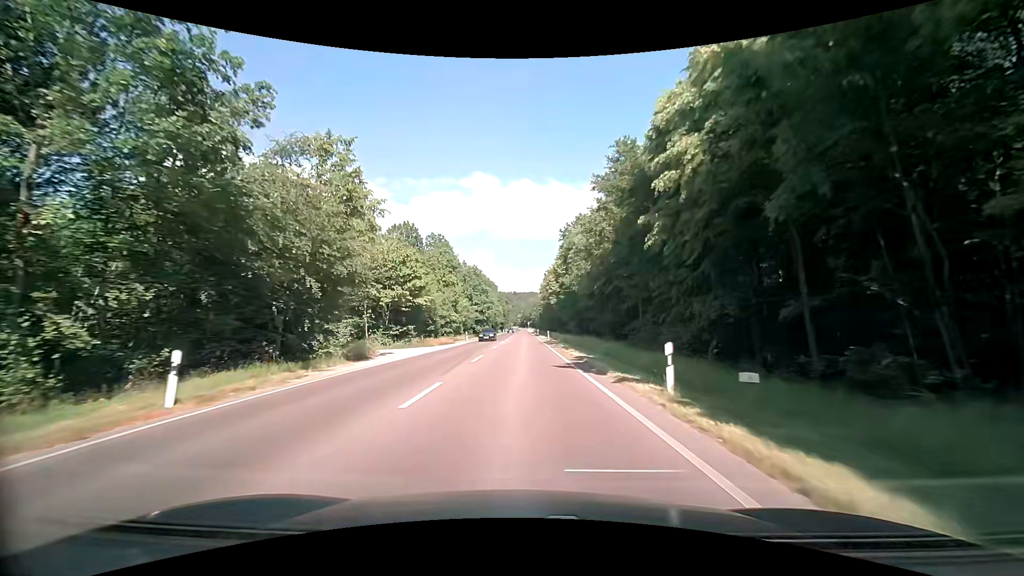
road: secondary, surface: asphalt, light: Day
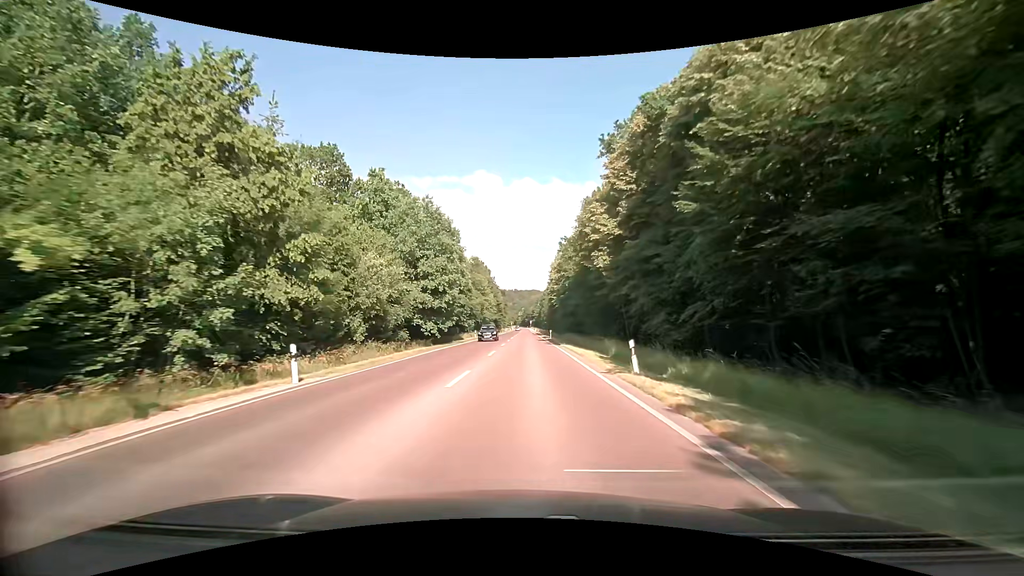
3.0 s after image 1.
(-0.5, +45.1) m; -1°
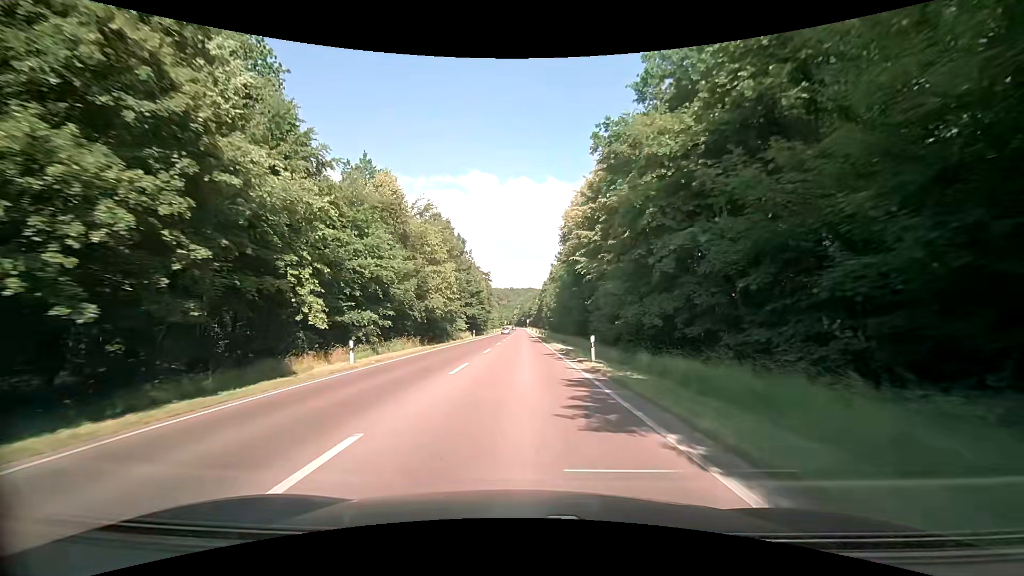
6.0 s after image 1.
(+0.7, +44.7) m; +1°
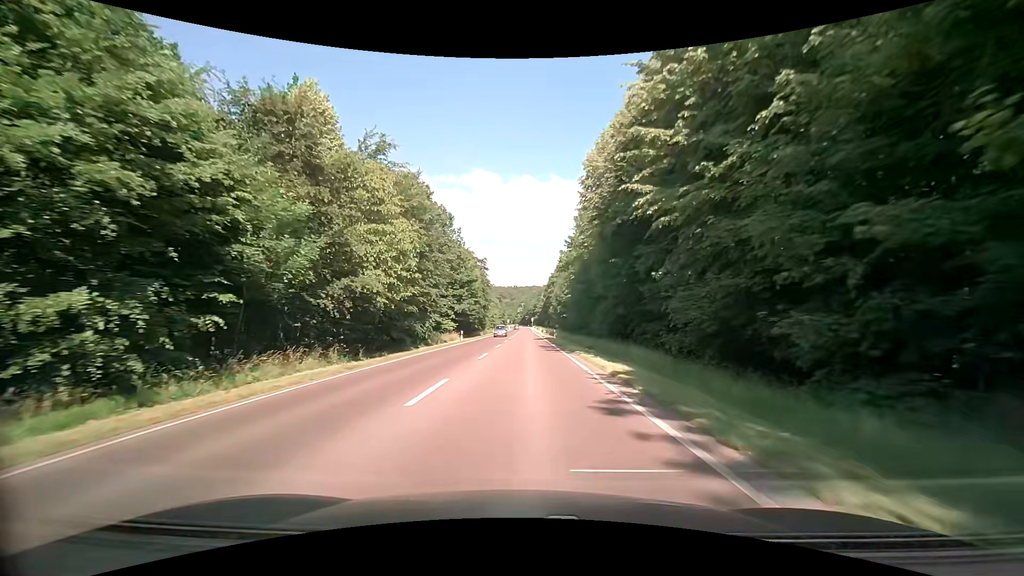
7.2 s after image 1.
(0.0, +17.8) m; 0°
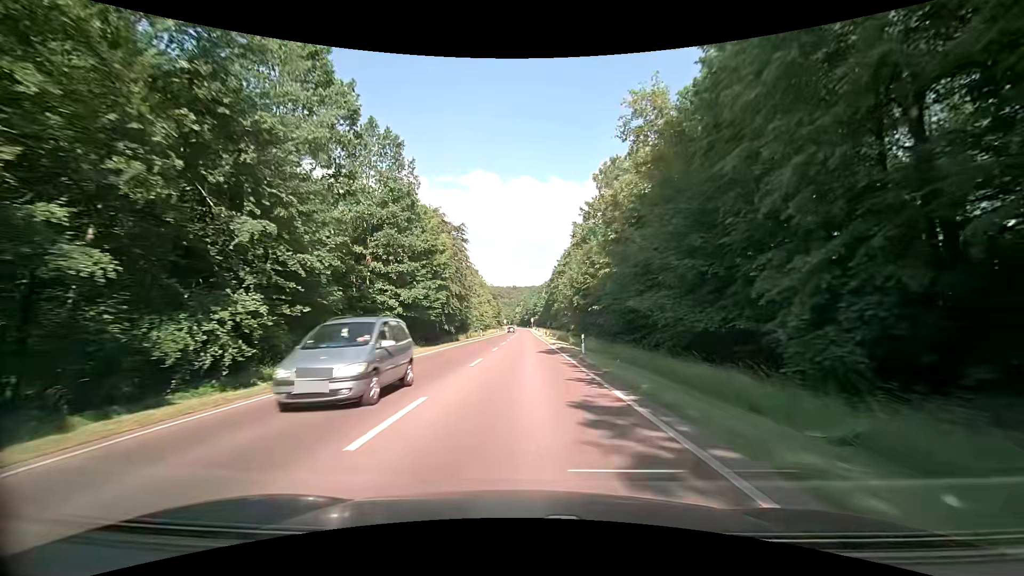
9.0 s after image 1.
(+0.1, +26.6) m; 0°
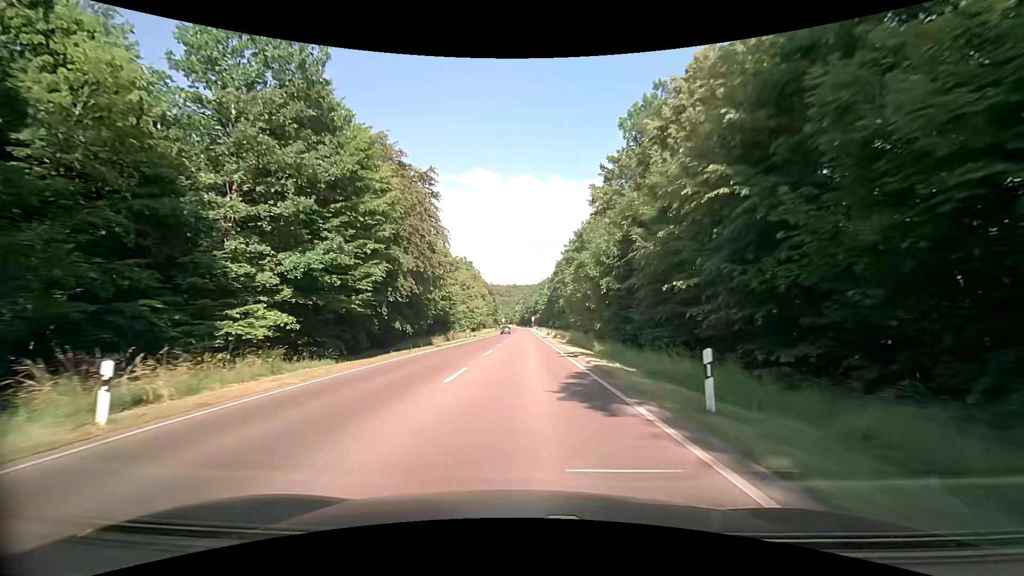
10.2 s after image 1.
(+0.1, +17.5) m; +1°
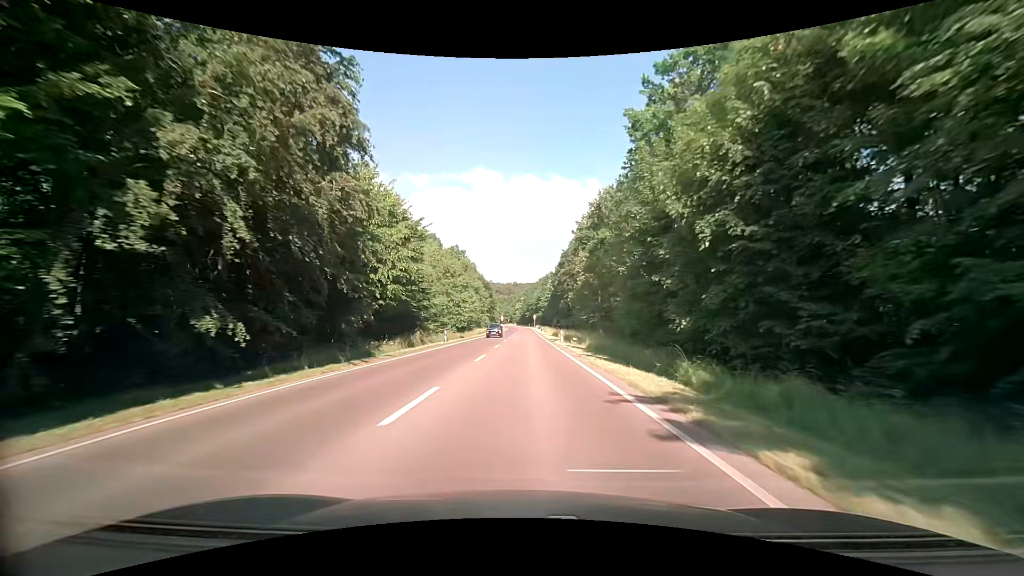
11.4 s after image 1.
(-0.1, +17.2) m; 0°
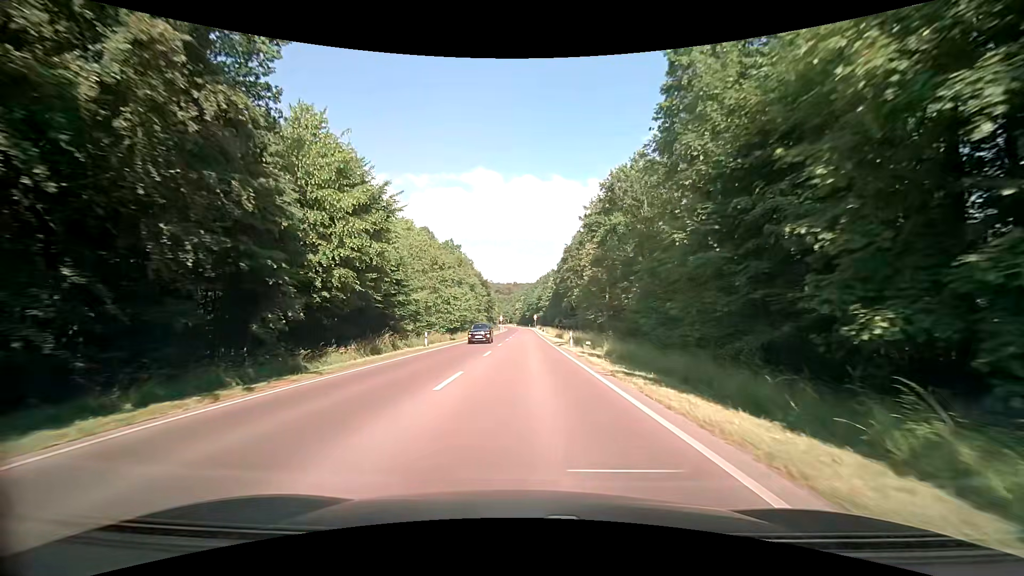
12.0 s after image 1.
(0.0, +8.2) m; 0°
(0, +10) (0, +20) (0, +30) (0, +40) (0, +50) (0, +60) (0, +70) (0, +80) (0, +90) (0, +100) m
